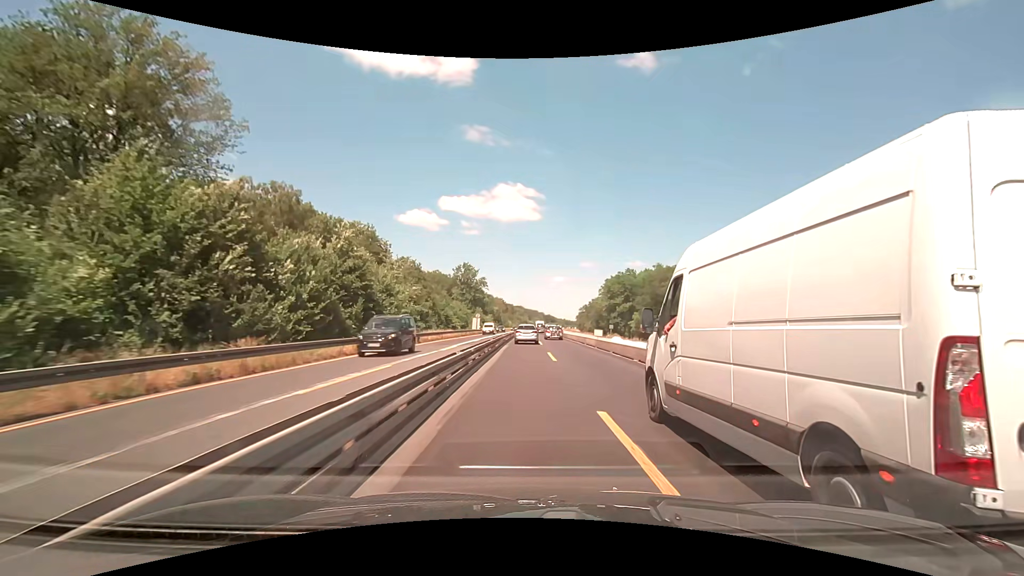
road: motorway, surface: asphalt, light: Day
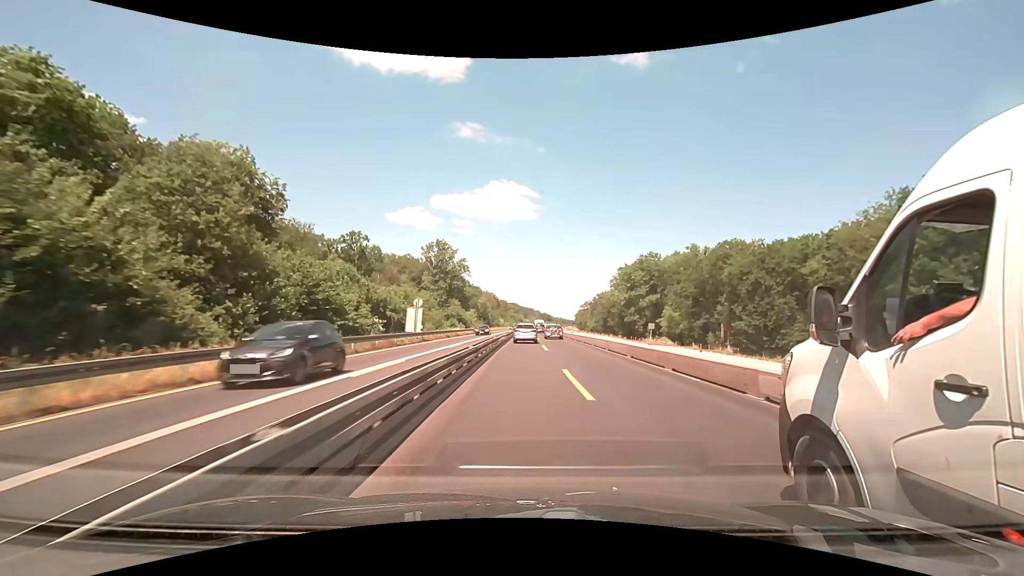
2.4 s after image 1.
(+0.2, +46.8) m; 0°
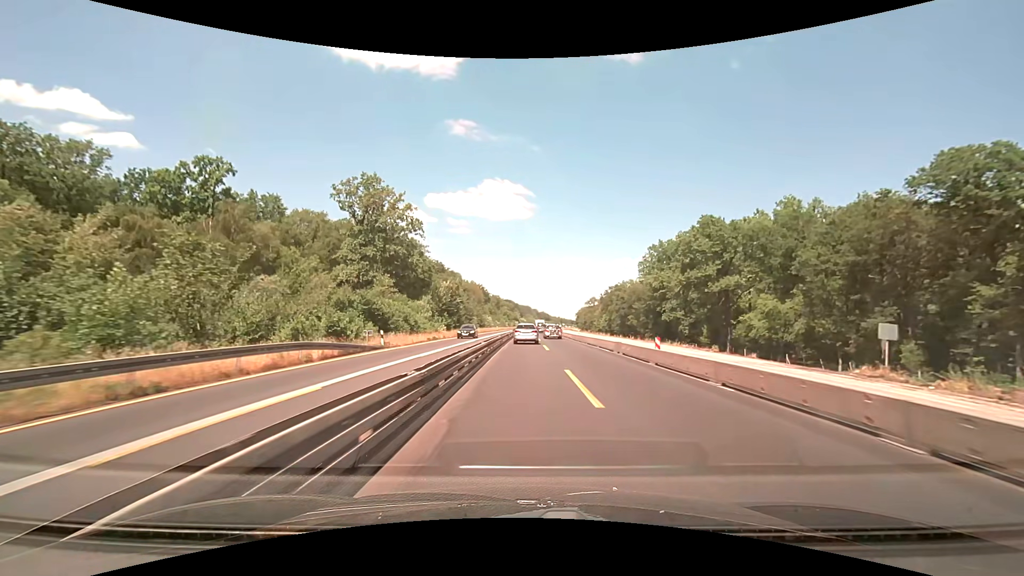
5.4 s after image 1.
(+0.3, +58.0) m; 0°
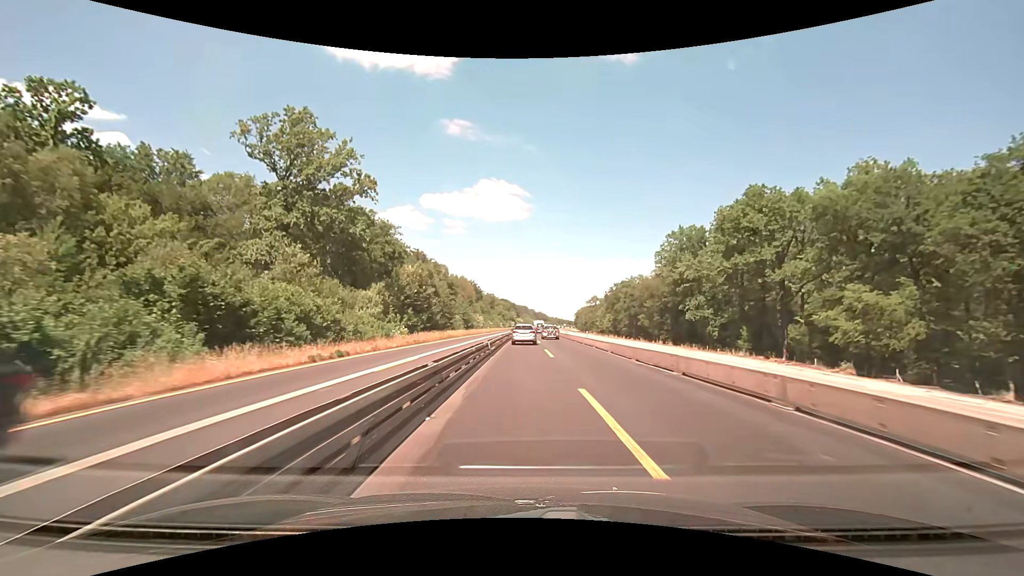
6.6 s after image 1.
(+0.1, +23.0) m; 0°
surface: concrete
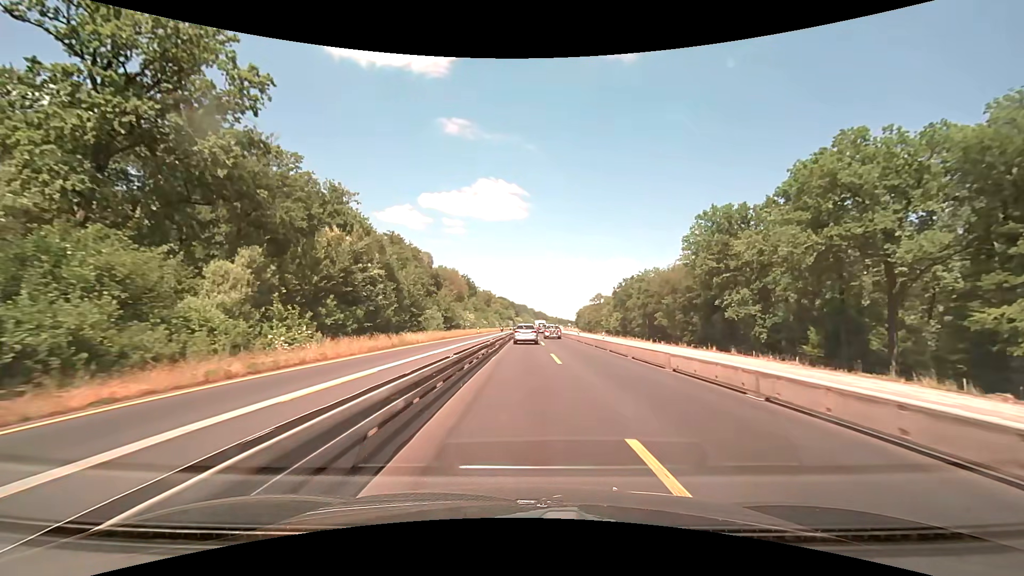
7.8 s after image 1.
(0.0, +22.9) m; 0°
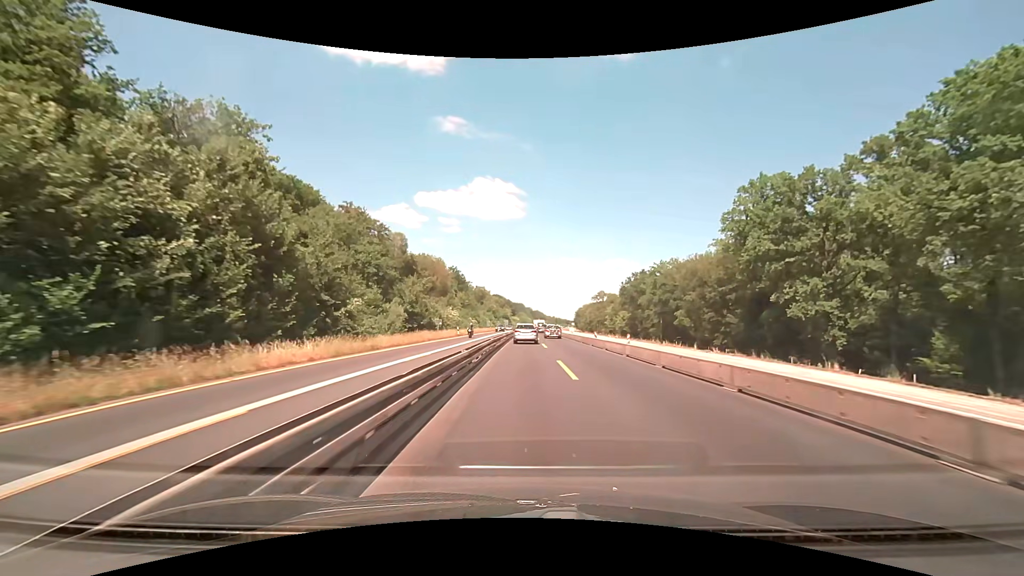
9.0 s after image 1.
(+0.1, +22.9) m; 0°
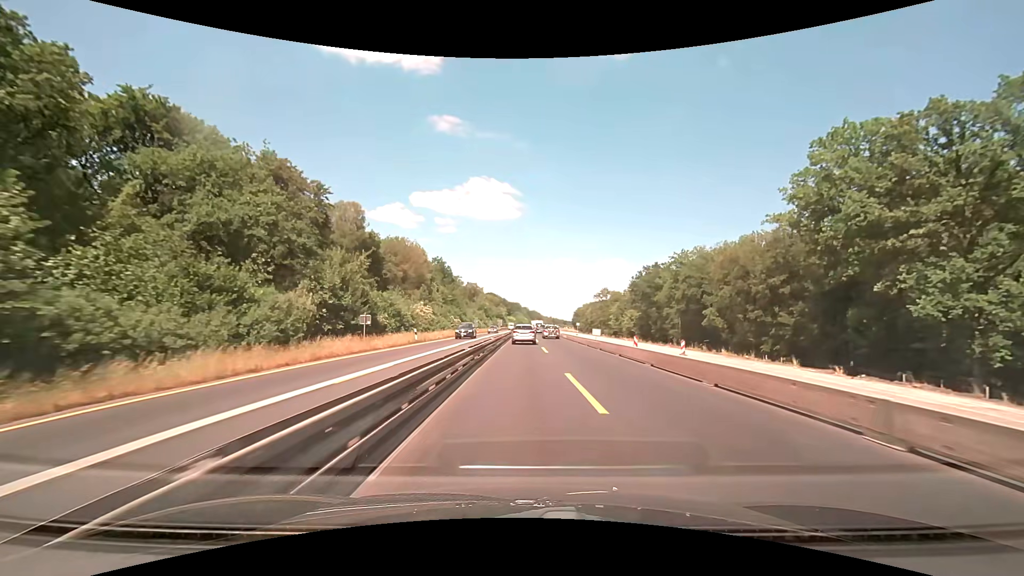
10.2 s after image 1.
(+0.2, +23.0) m; +1°
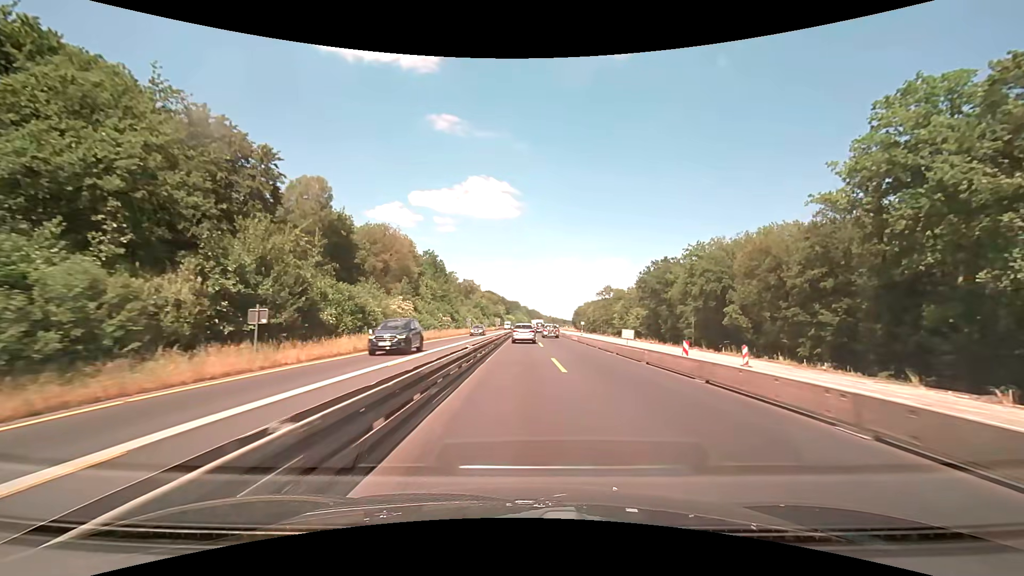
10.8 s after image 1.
(0.0, +11.5) m; 0°
(0, +10) (0, +20) (0, +30) (0, +40) (0, +50) (0, +60) (0, +70) (0, +80) (+1, +90) (+1, +100) m
